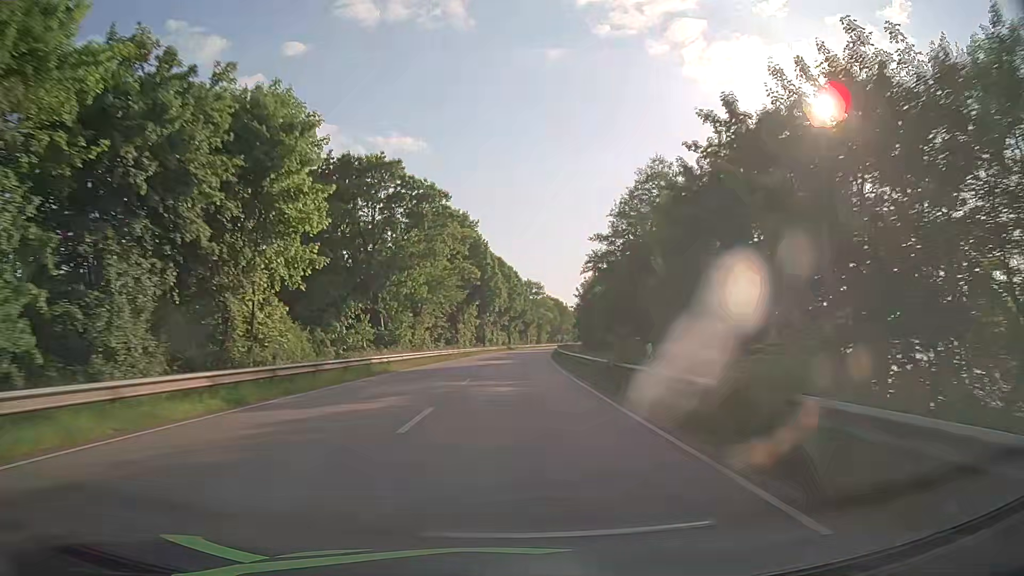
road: primary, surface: asphalt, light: Day
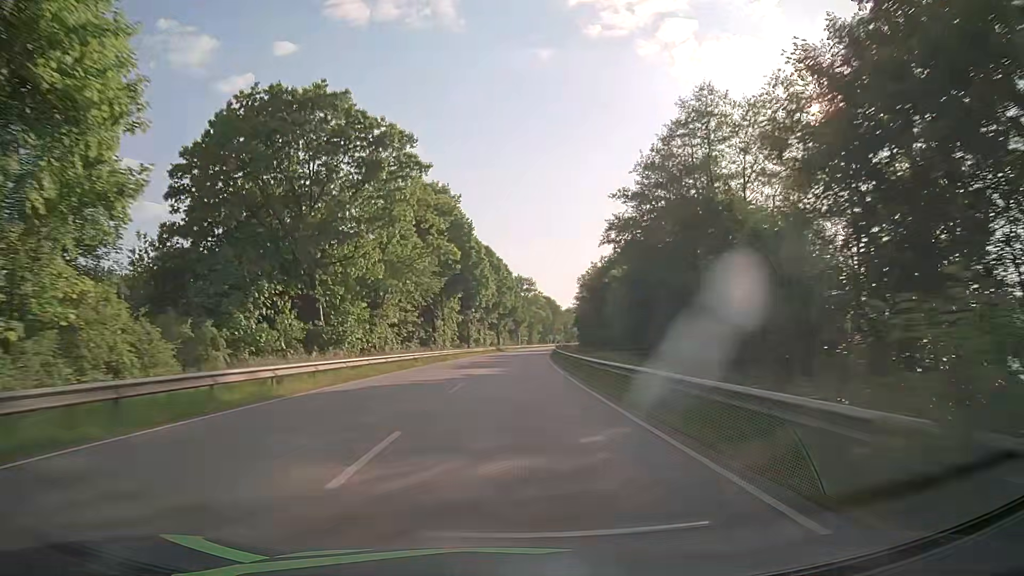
(+0.1, +15.8) m; +1°
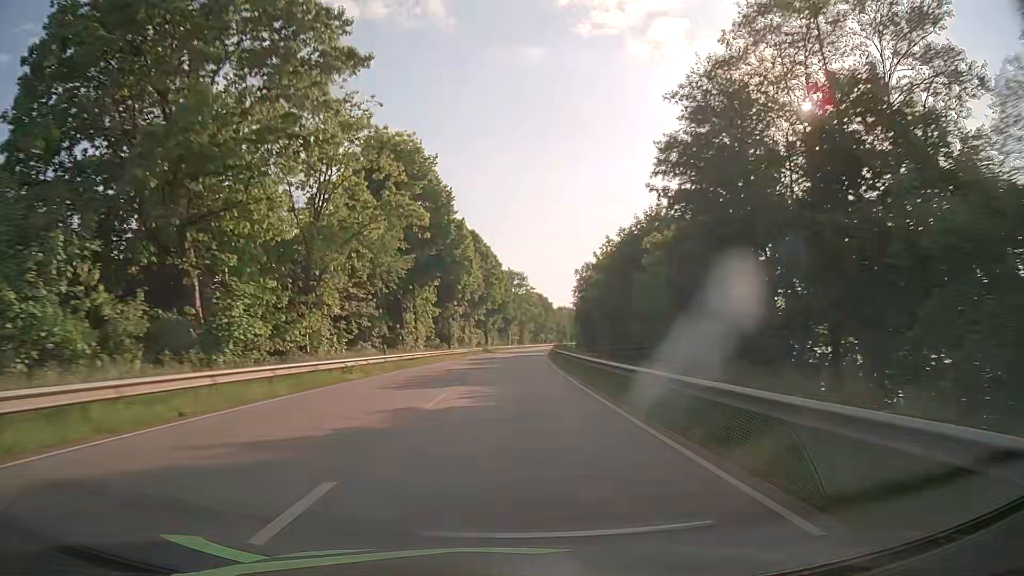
(+0.1, +15.8) m; +1°
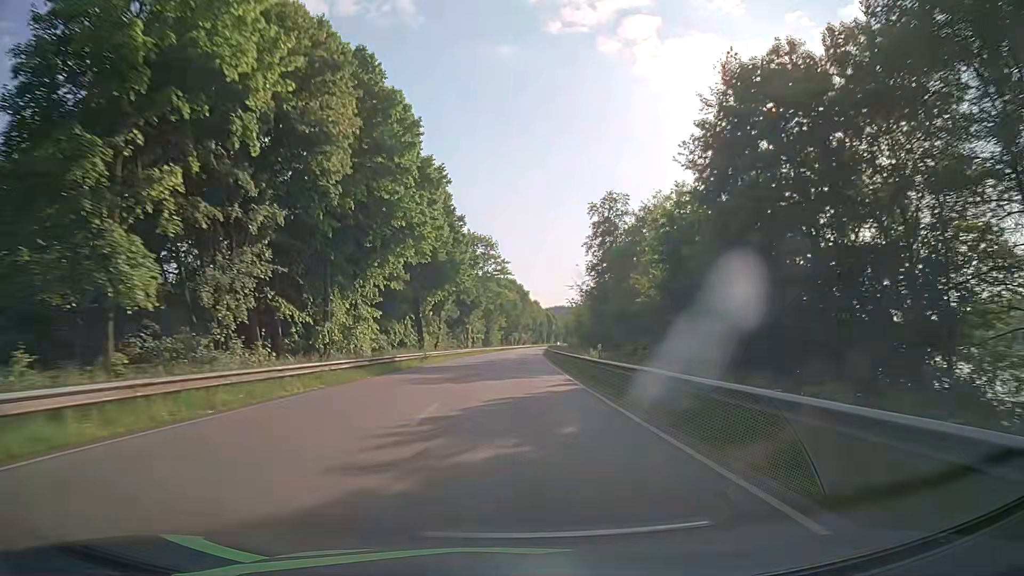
(+1.7, +63.4) m; +3°
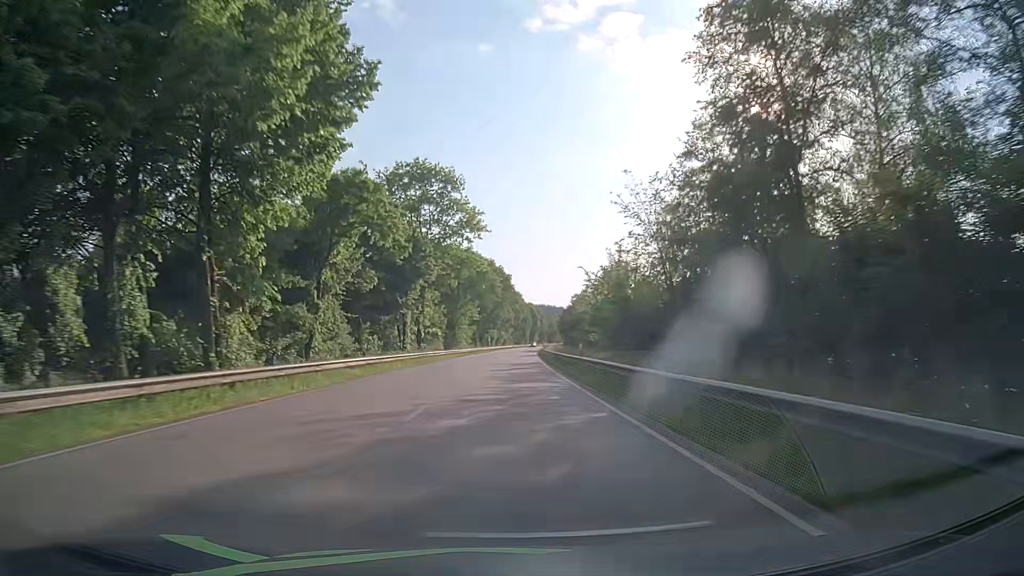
(+0.6, +47.6) m; +2°
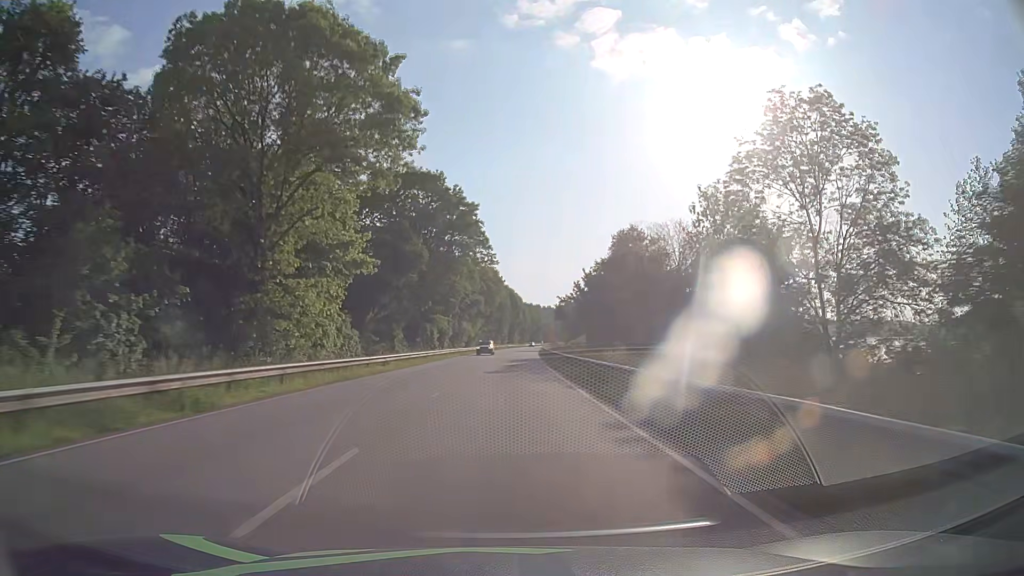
(+1.4, +79.3) m; +2°
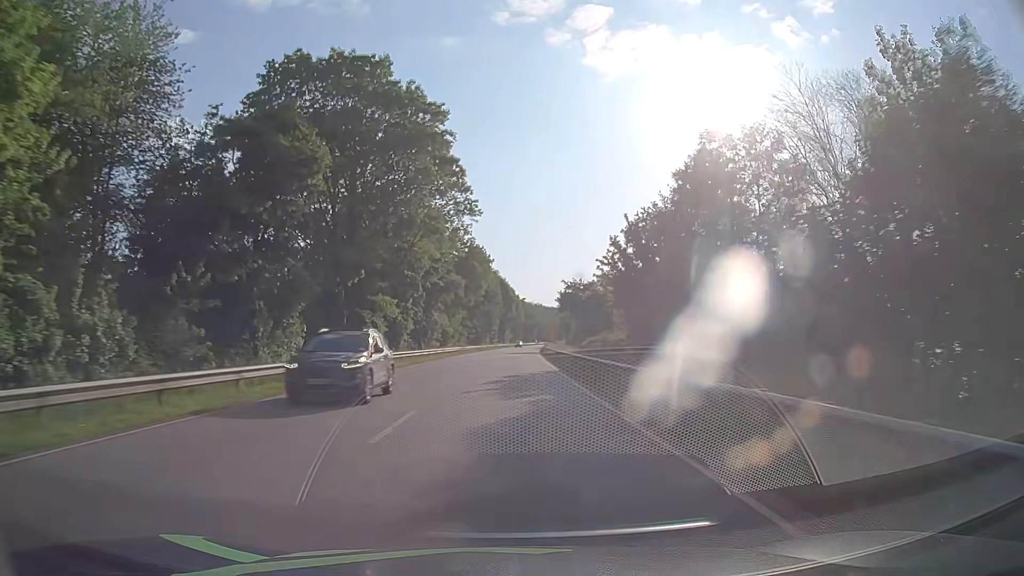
(+0.2, +31.7) m; +1°
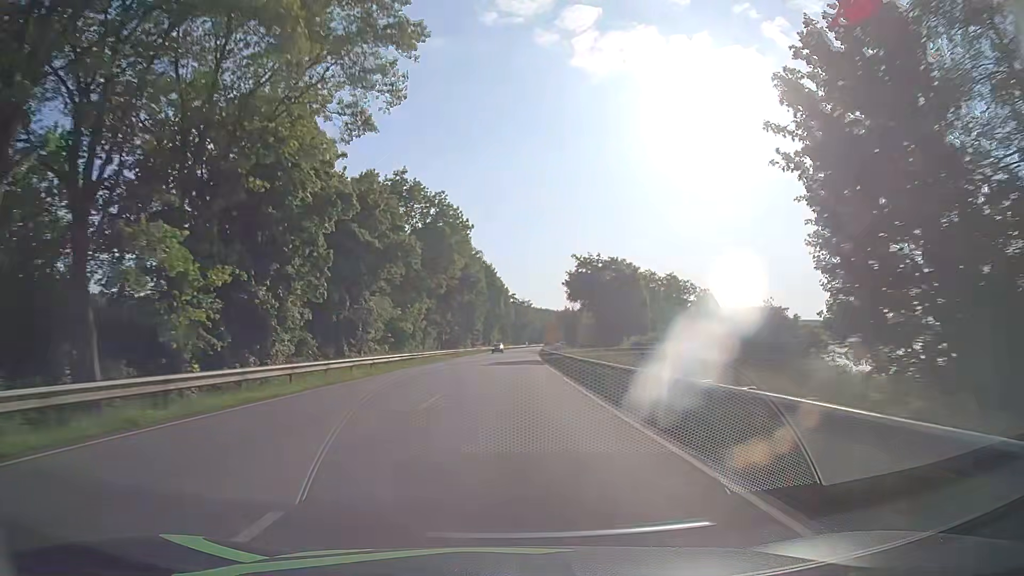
(+0.2, +31.7) m; +1°
(0, +10) (0, +20) (0, +30) (0, +40) (+1, +50) (+1, +60) (+1, +70) (+2, +80) (+2, +90) (+3, +100) m
